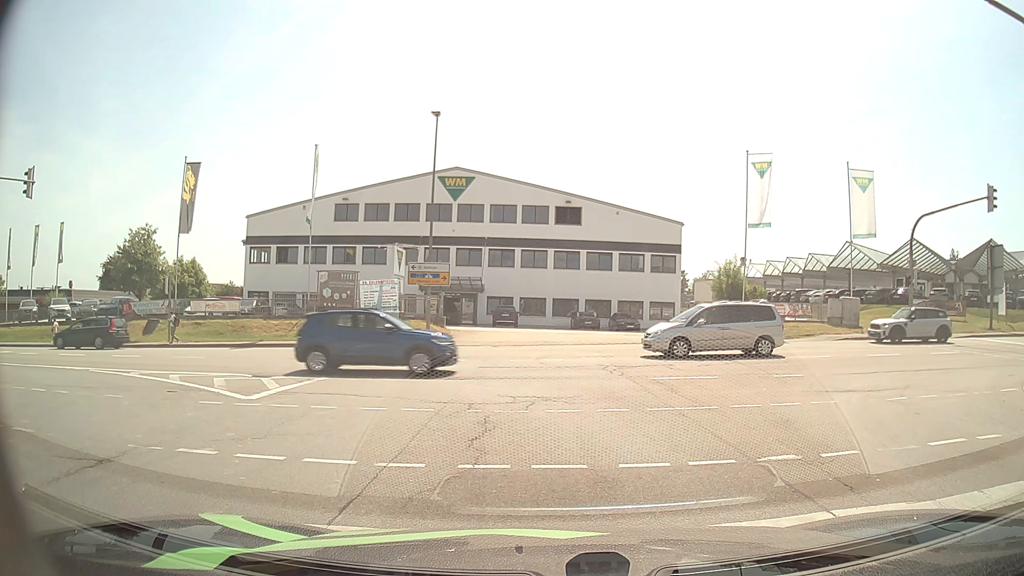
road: secondary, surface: asphalt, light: Day
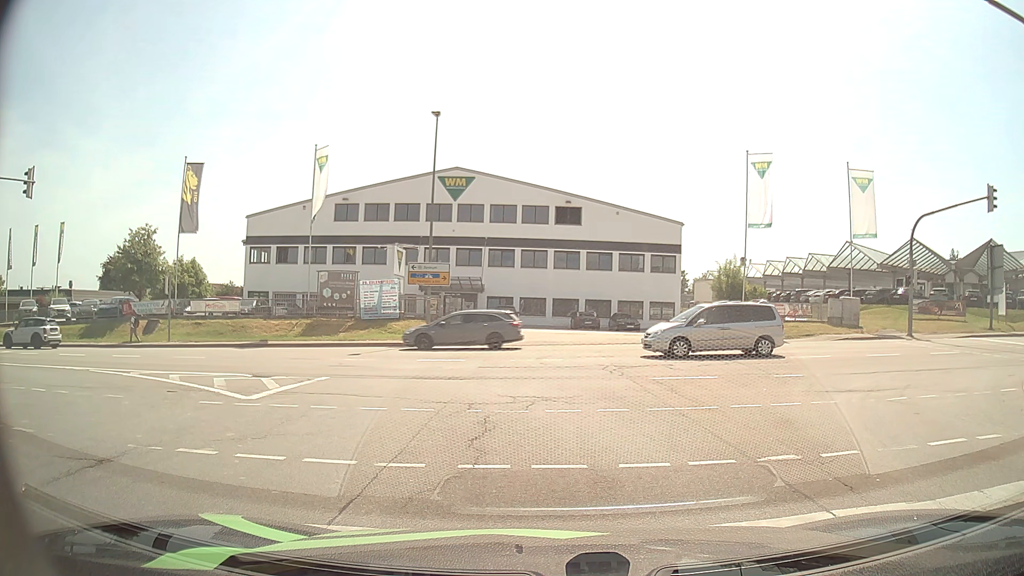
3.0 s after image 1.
(0.0, 0.0) m; 0°
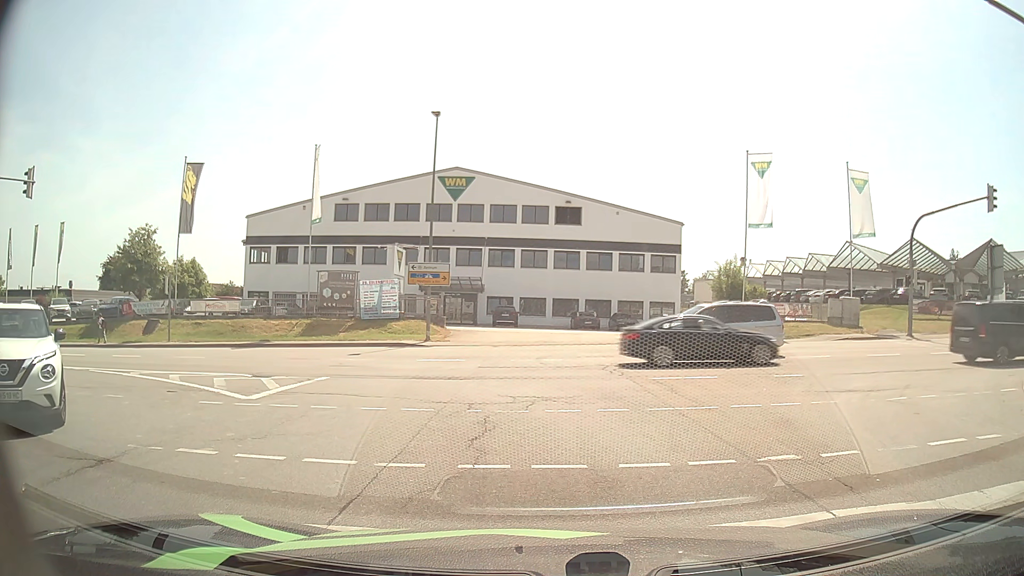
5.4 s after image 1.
(0.0, 0.0) m; 0°
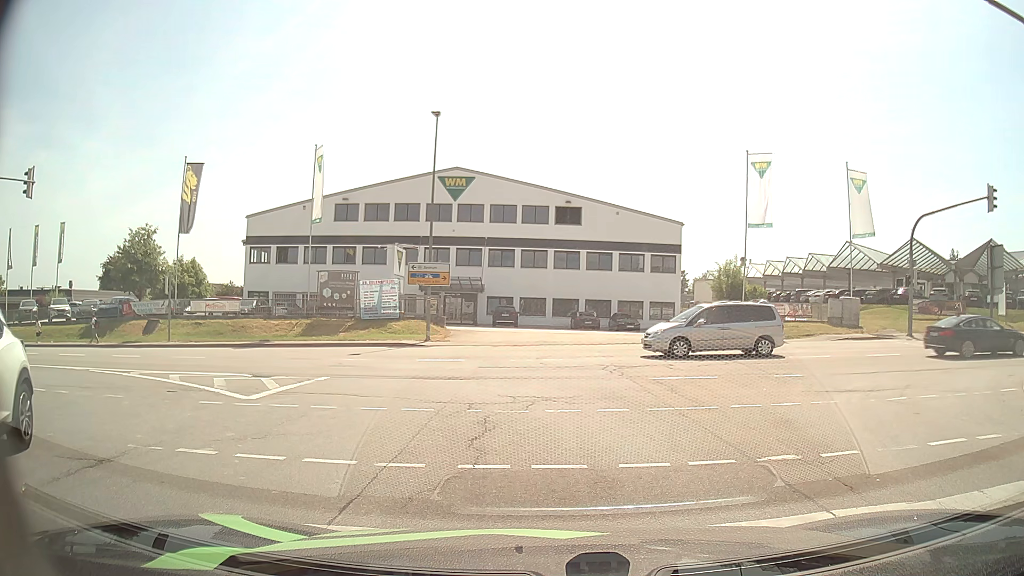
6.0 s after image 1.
(0.0, 0.0) m; 0°
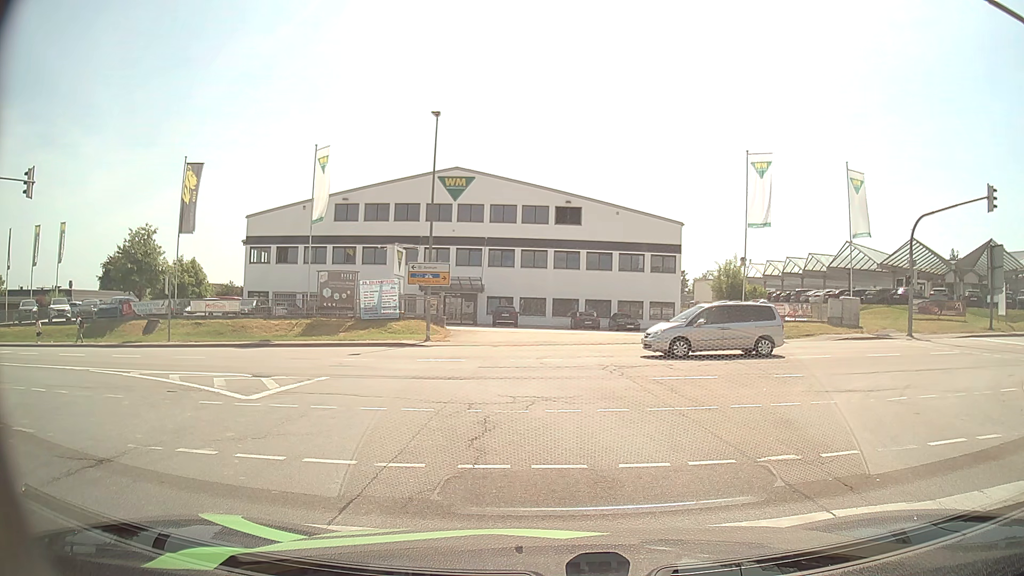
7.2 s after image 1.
(0.0, 0.0) m; 0°
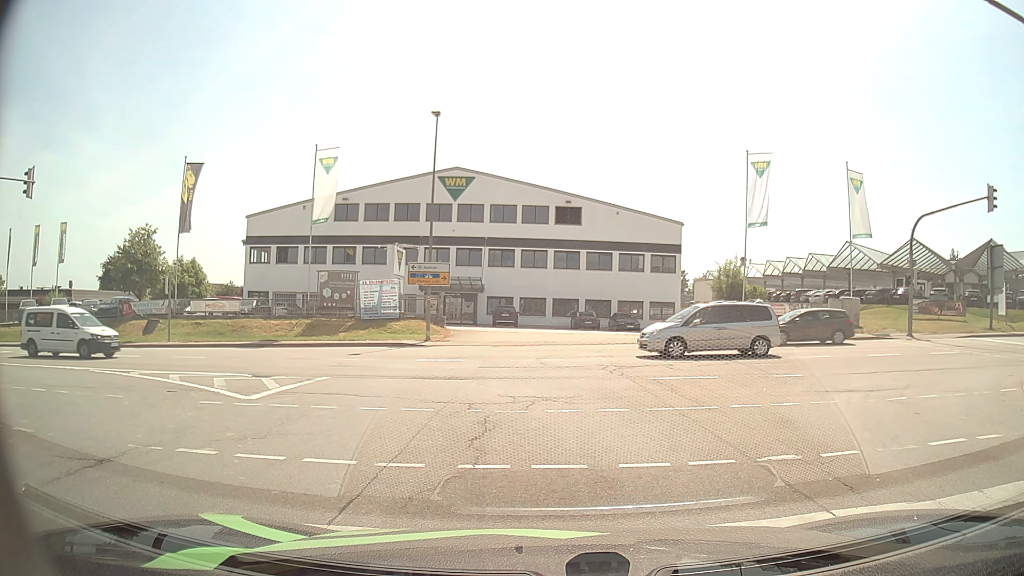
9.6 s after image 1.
(0.0, 0.0) m; 0°
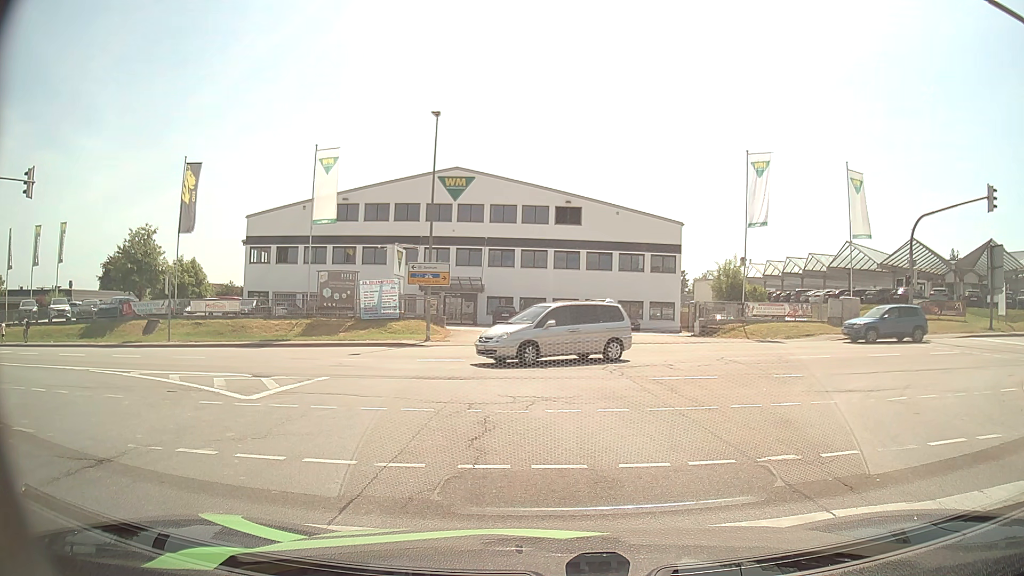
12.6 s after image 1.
(0.0, 0.0) m; 0°
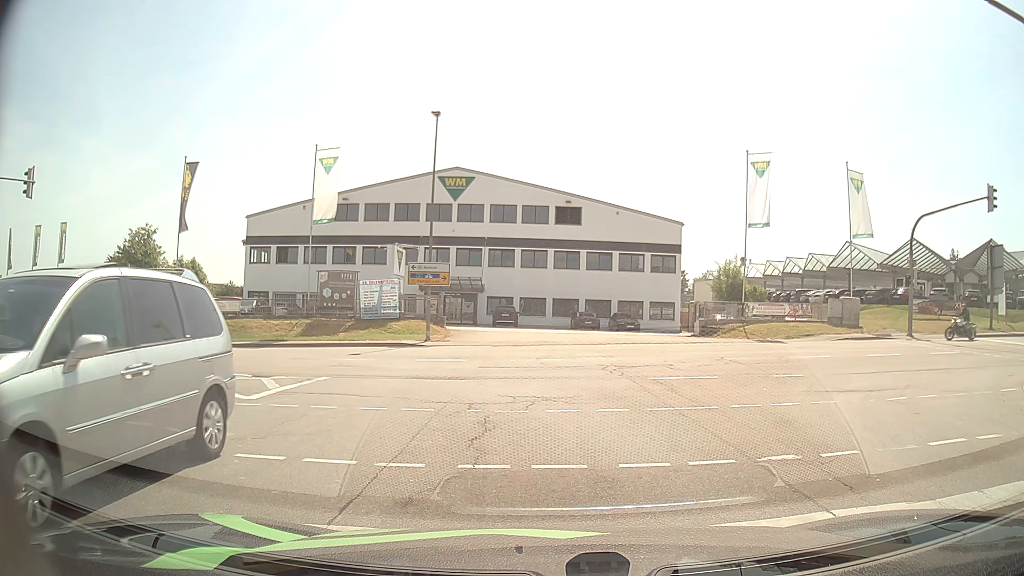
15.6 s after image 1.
(0.0, 0.0) m; 0°
(-1, +10) (-4, +19) (-12, +25) (-22, +28) (-32, +29) (-42, +29) (-52, +28) (-62, +28) (-72, +28) (-82, +28) m
